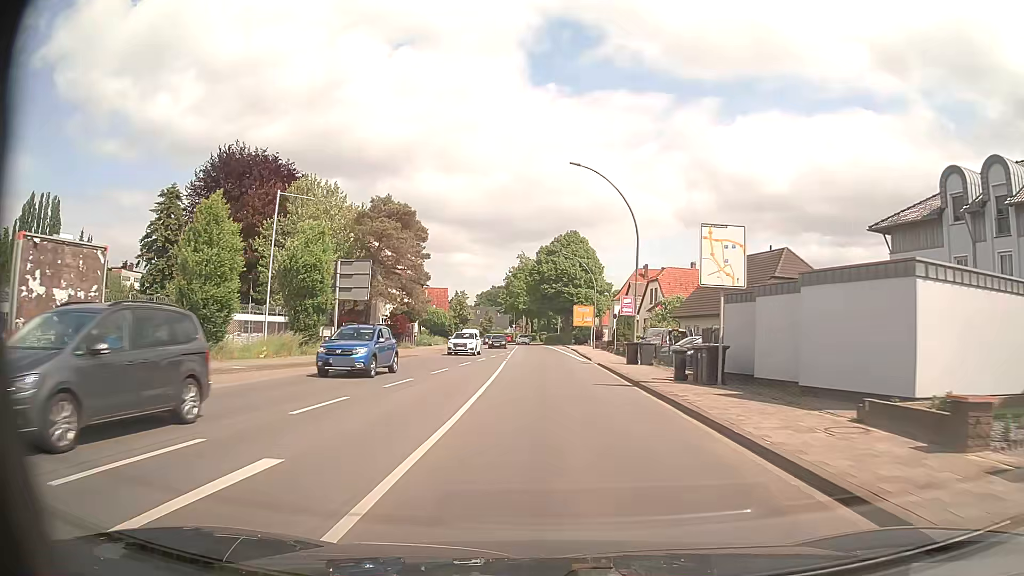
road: primary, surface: asphalt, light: Day
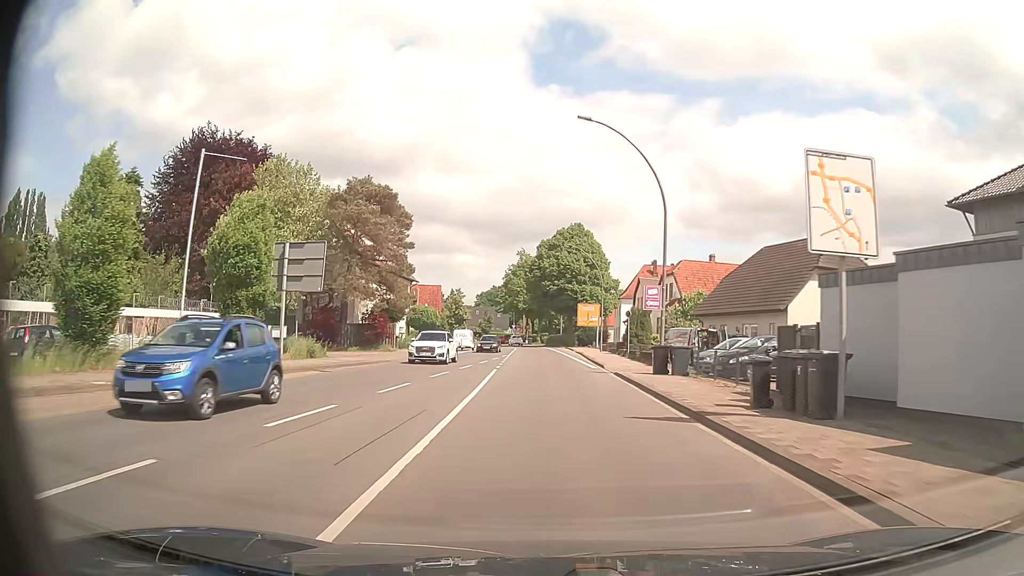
(0.0, +7.5) m; 0°
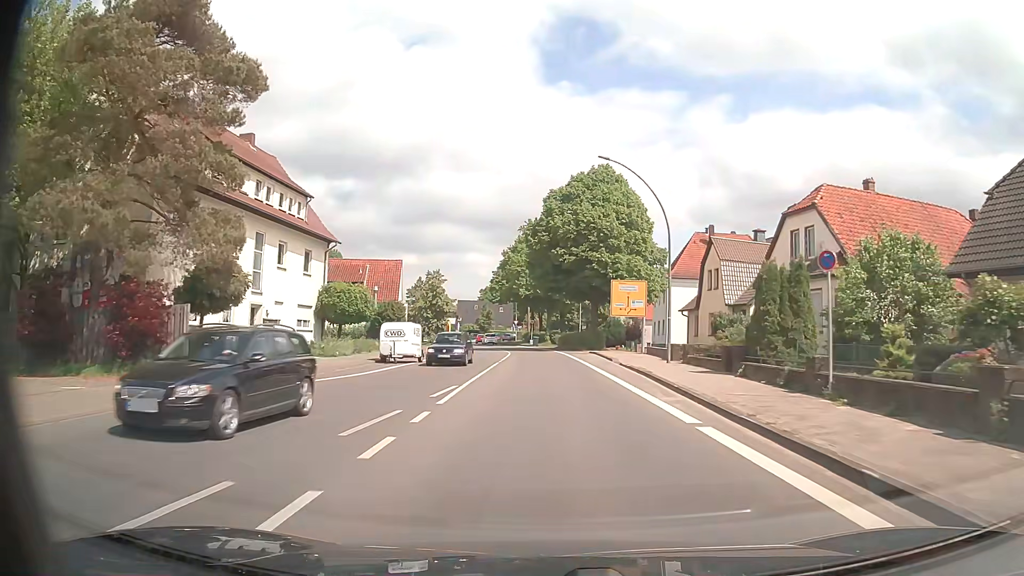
(-0.3, +30.7) m; -1°
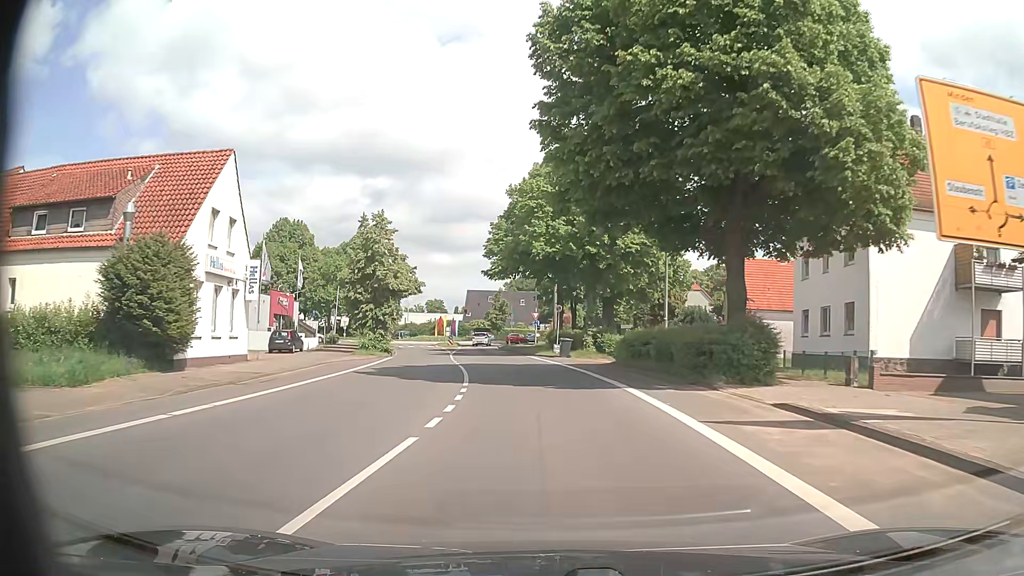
(-0.2, +39.1) m; -2°
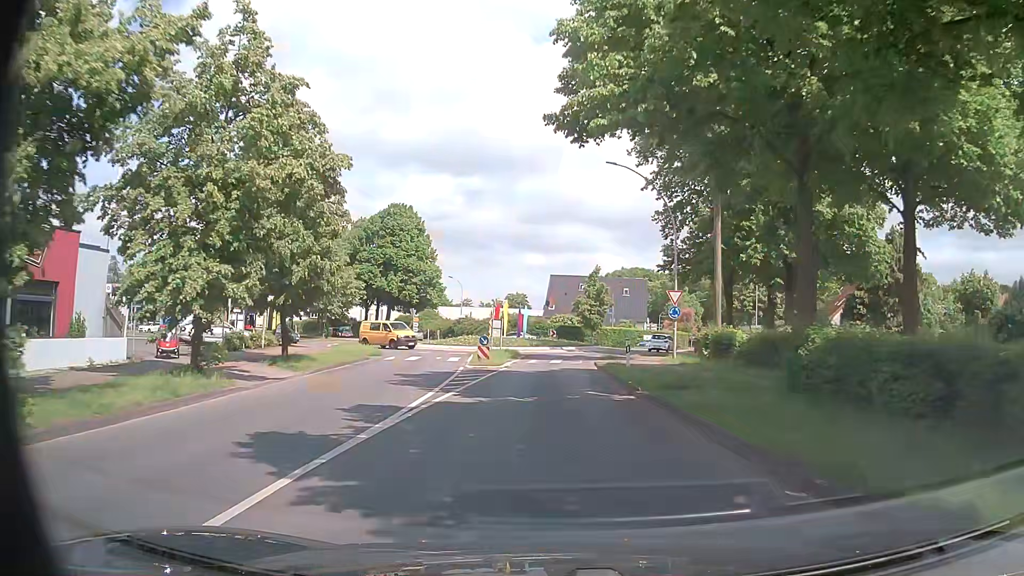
(-2.9, +36.3) m; -8°
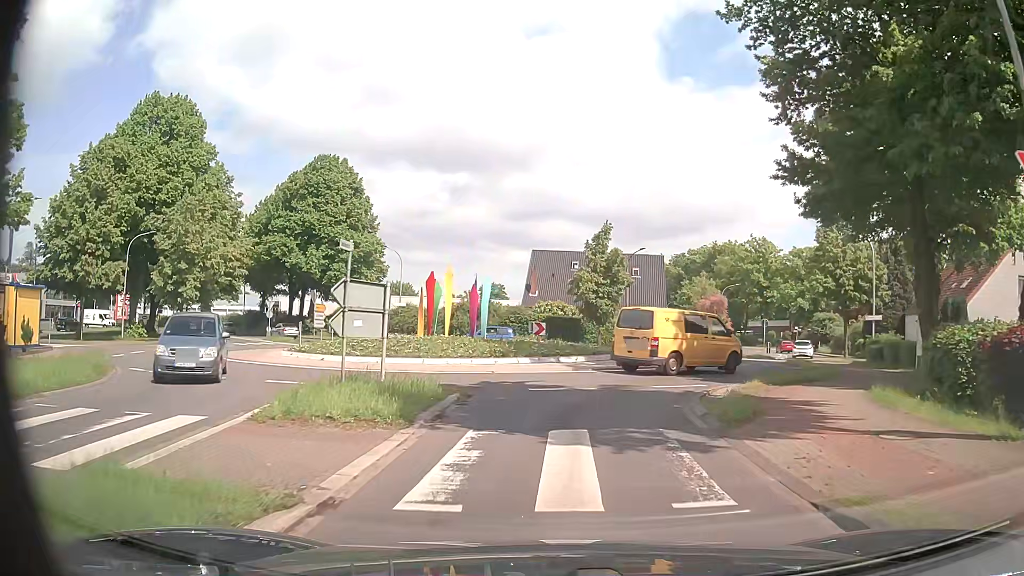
(0.0, +26.3) m; +1°
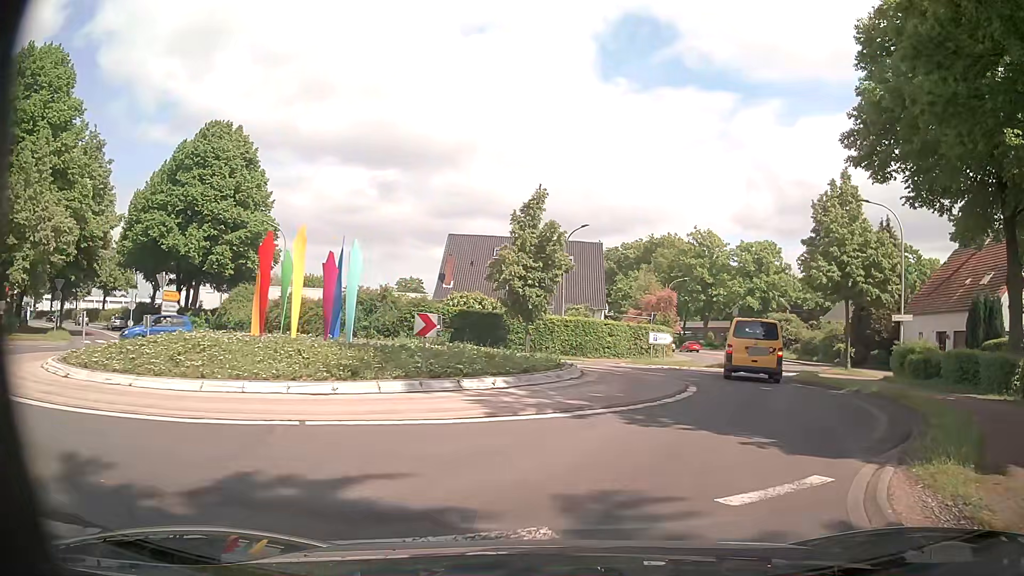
(+0.4, +10.8) m; +6°
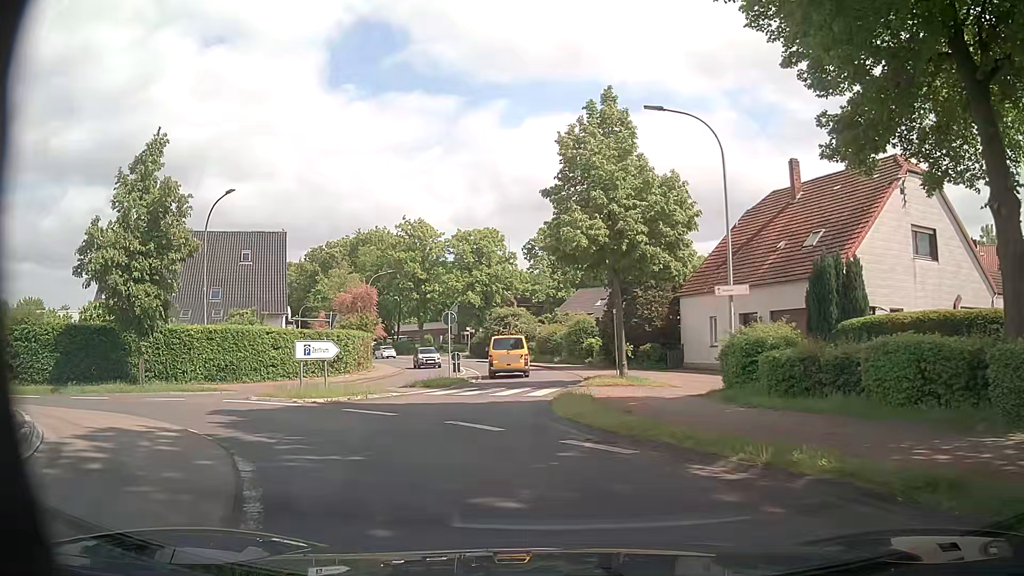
(+3.3, +11.9) m; +25°
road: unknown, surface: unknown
(-2, +10) (-10, +15) (-20, +14) (-30, +14) (-40, +16) (-50, +19) (-59, +22) (-69, +25) (-78, +28) (-88, +31) m
